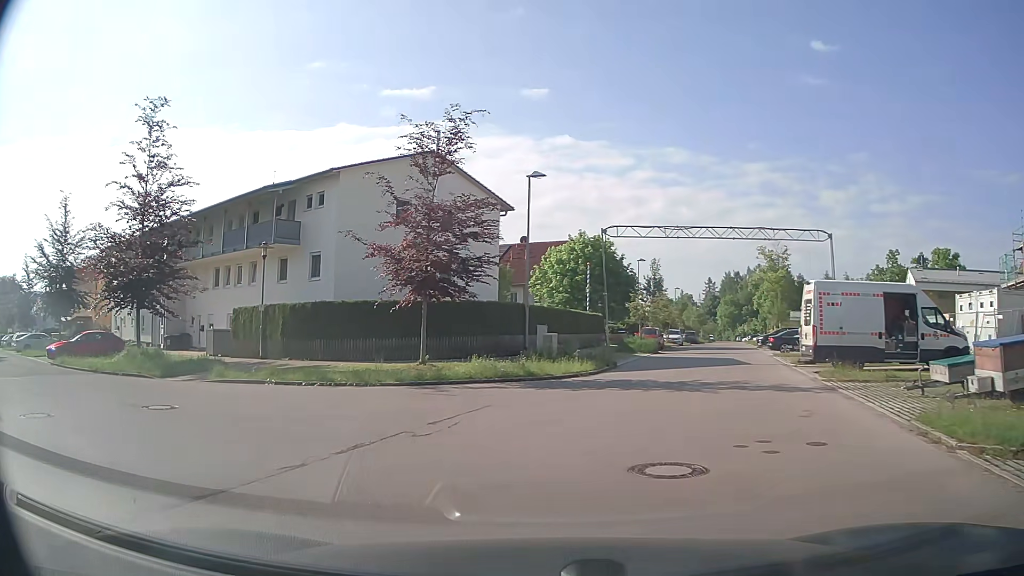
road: residential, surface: asphalt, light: Day
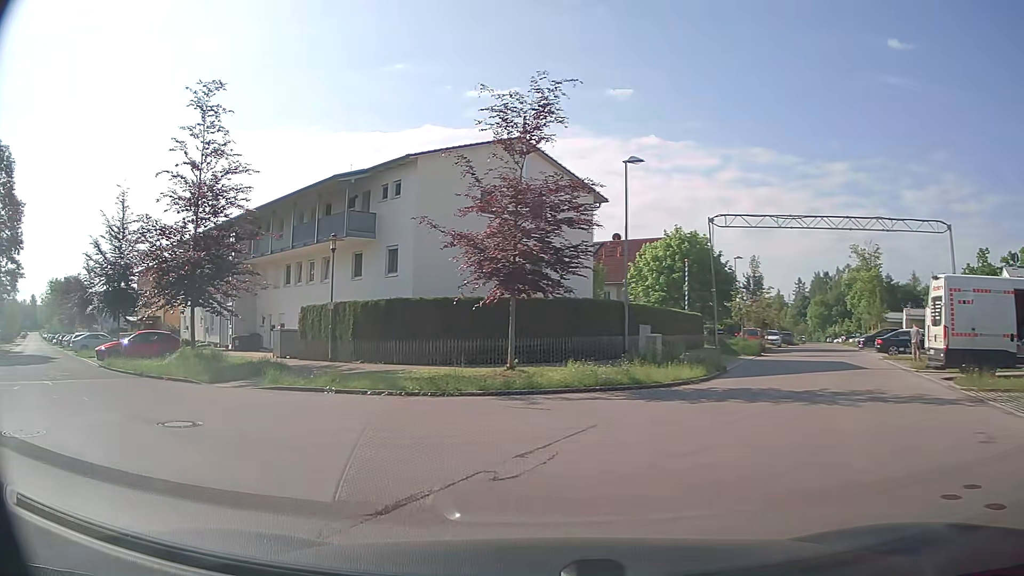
(-0.2, +2.6) m; -8°
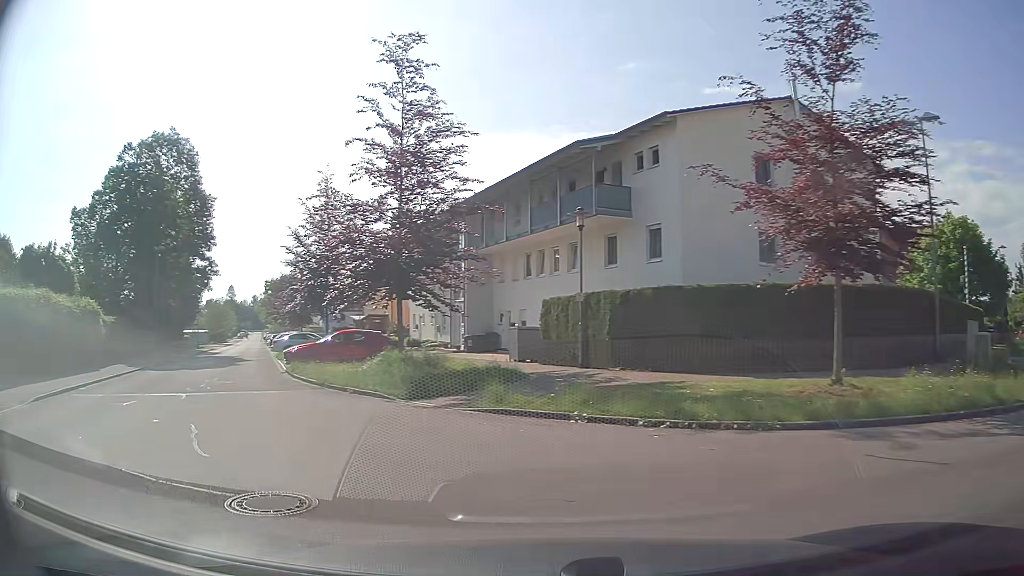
(-0.9, +5.2) m; -20°
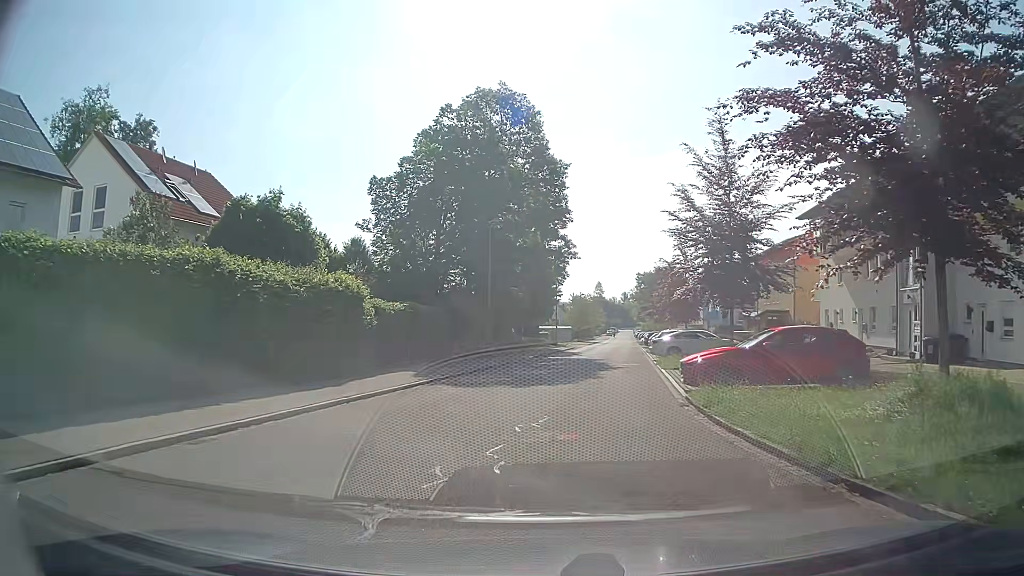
(-4.0, +10.6) m; -34°
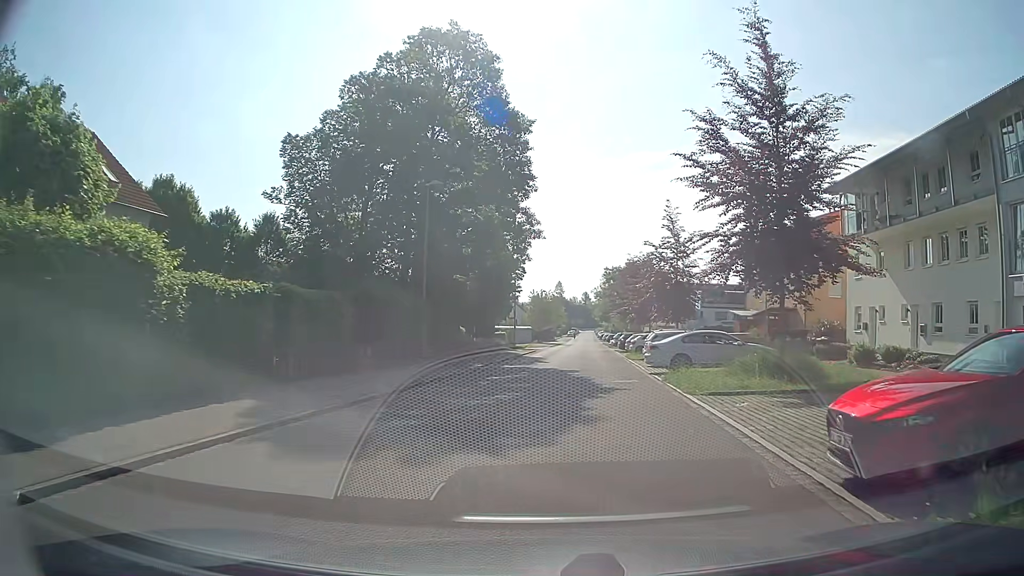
(+0.2, +9.9) m; +4°
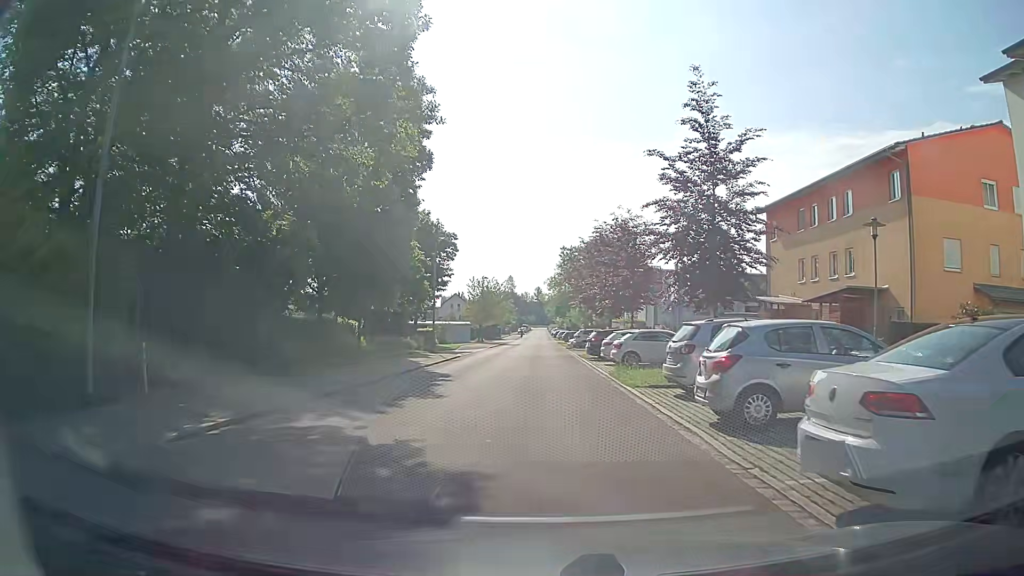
(+1.3, +19.3) m; +5°
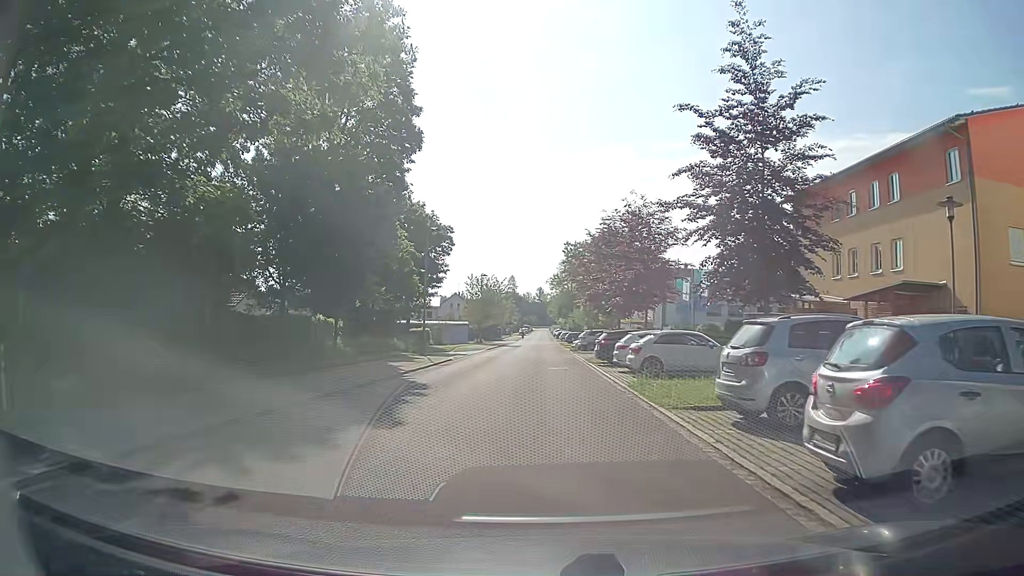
(-0.1, +4.3) m; 0°
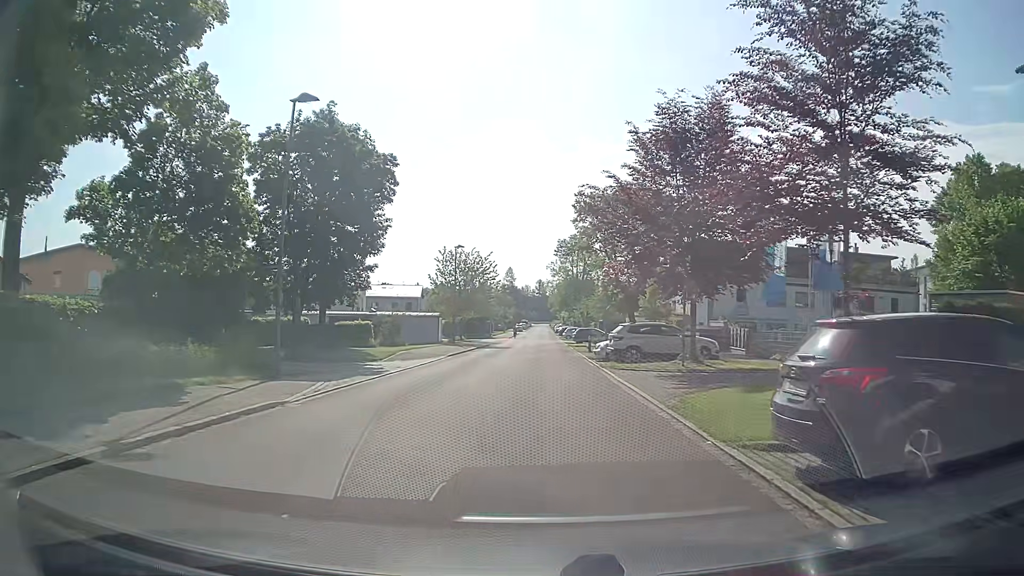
(-0.3, +22.4) m; -1°
(0, +10) (0, +20) (0, +30) (0, +40) (0, +50) (0, +60) (0, +70) (0, +80) (+1, +90) (+1, +100) m
